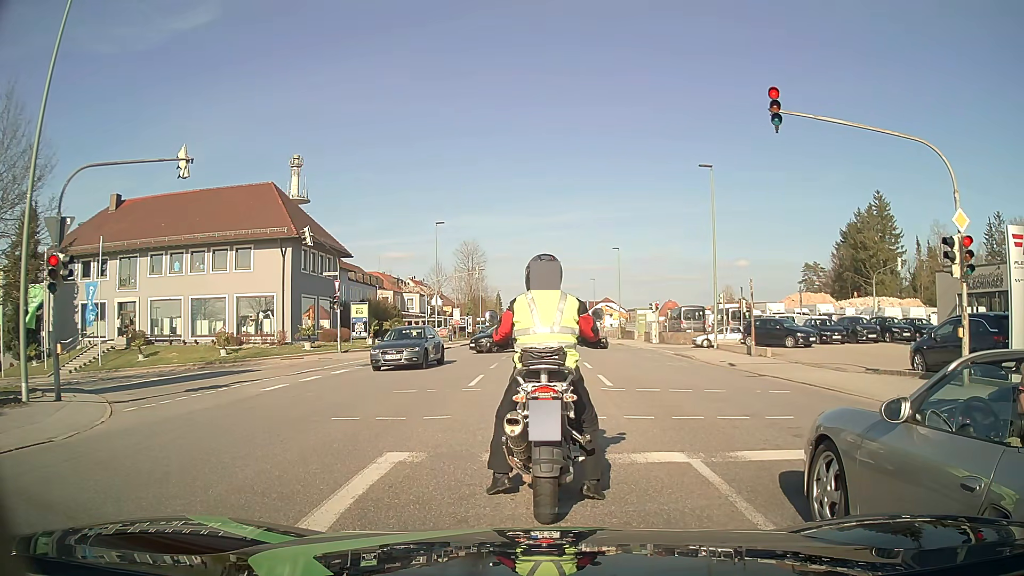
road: tertiary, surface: asphalt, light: Day
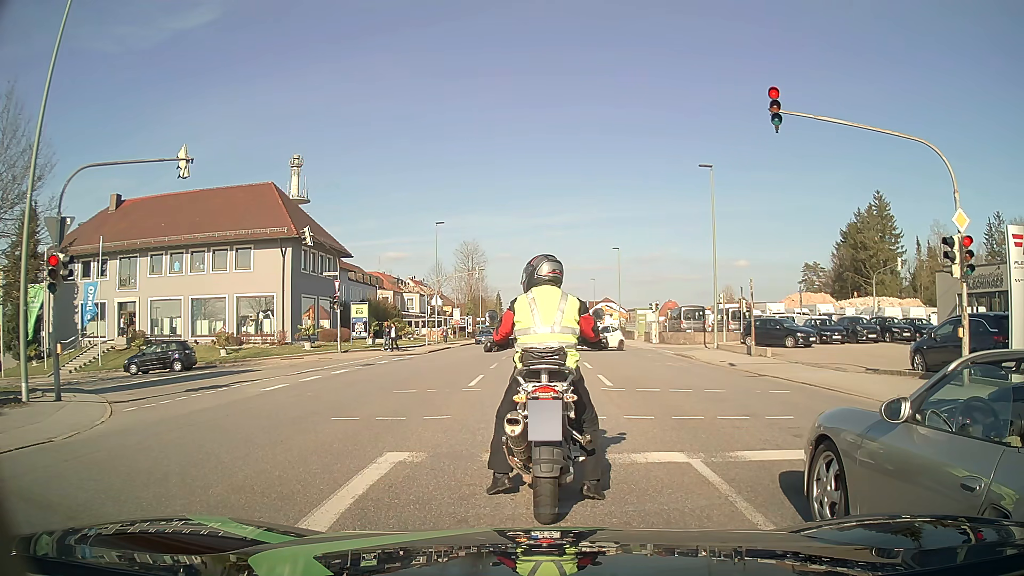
(0.0, 0.0) m; 0°
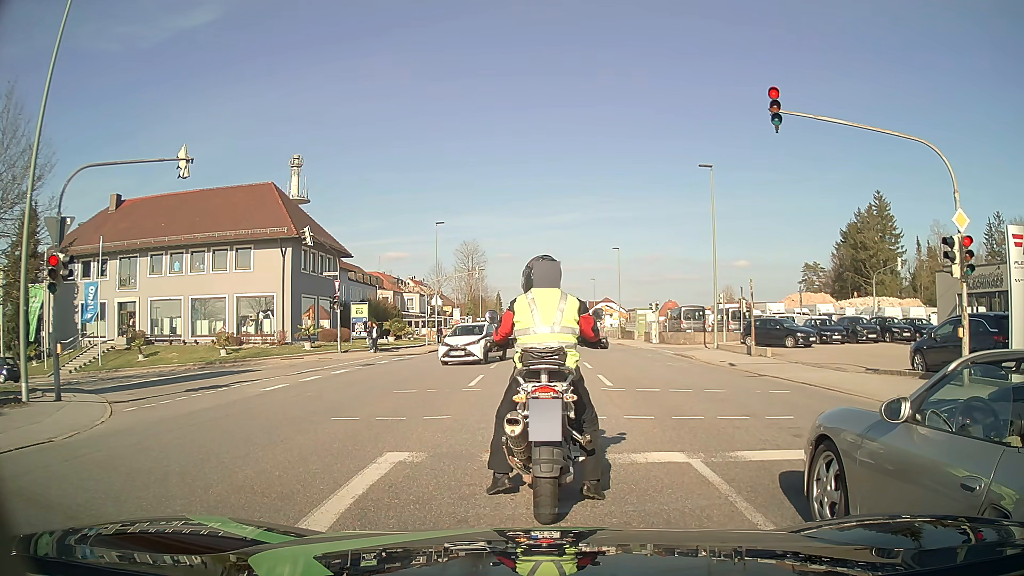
(0.0, 0.0) m; 0°
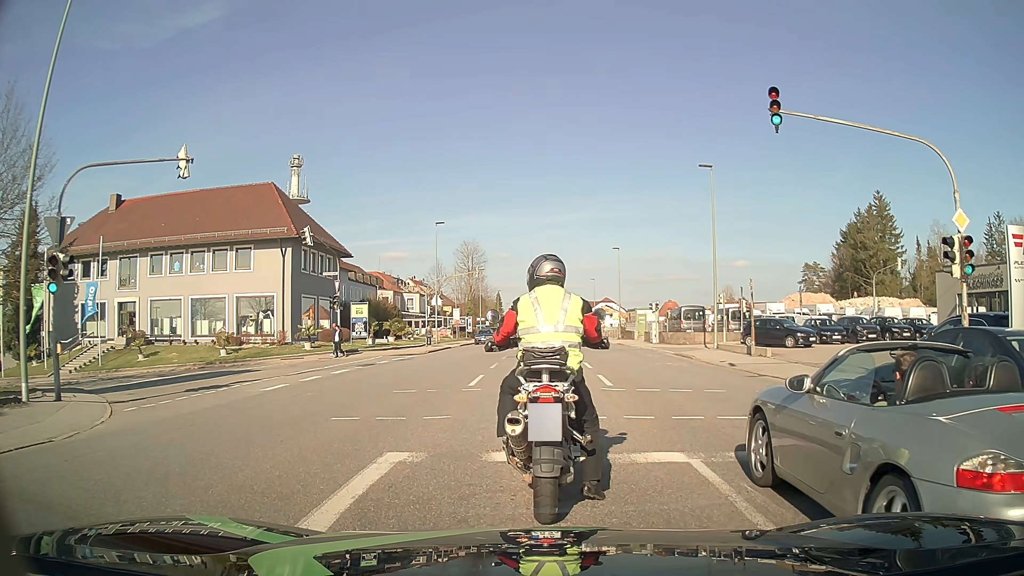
(0.0, 0.0) m; 0°
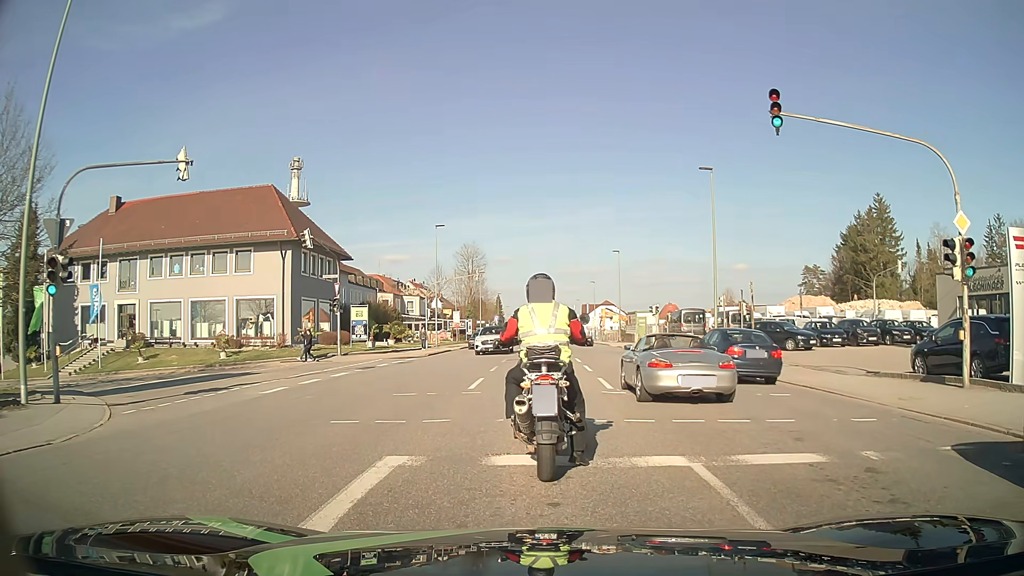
(0.0, 0.0) m; 0°
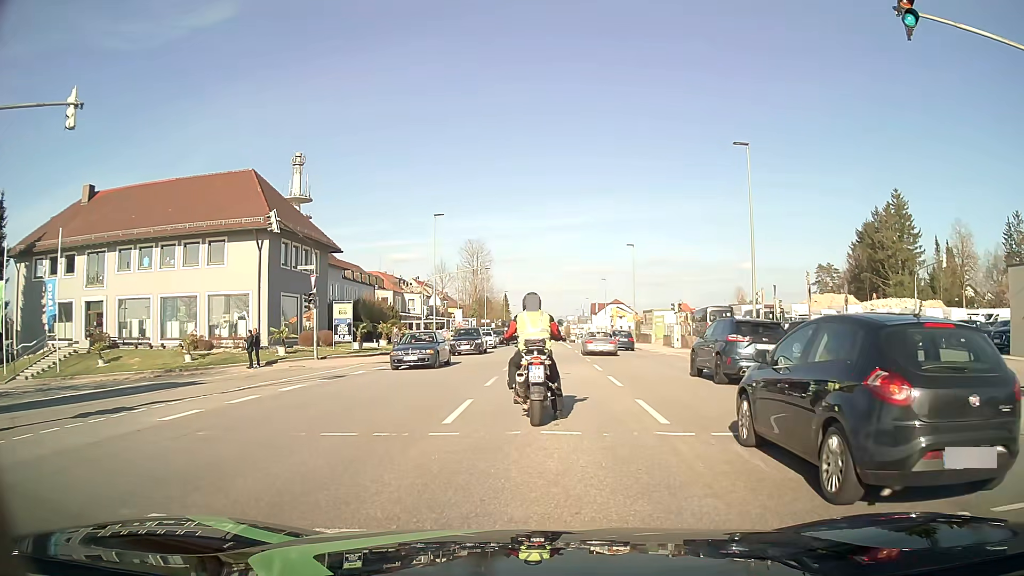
(-0.2, +5.6) m; -3°
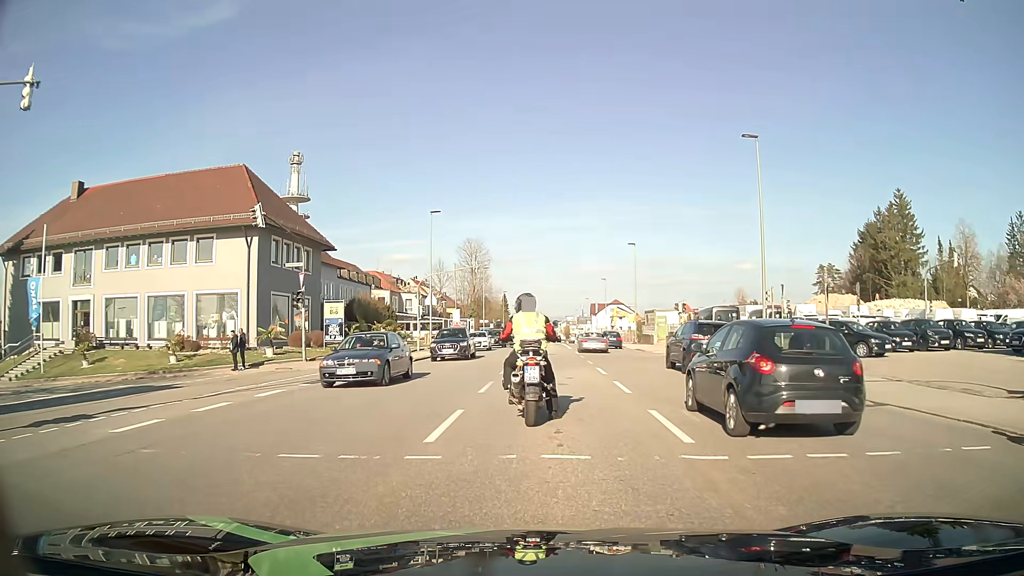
(0.0, +1.5) m; 0°
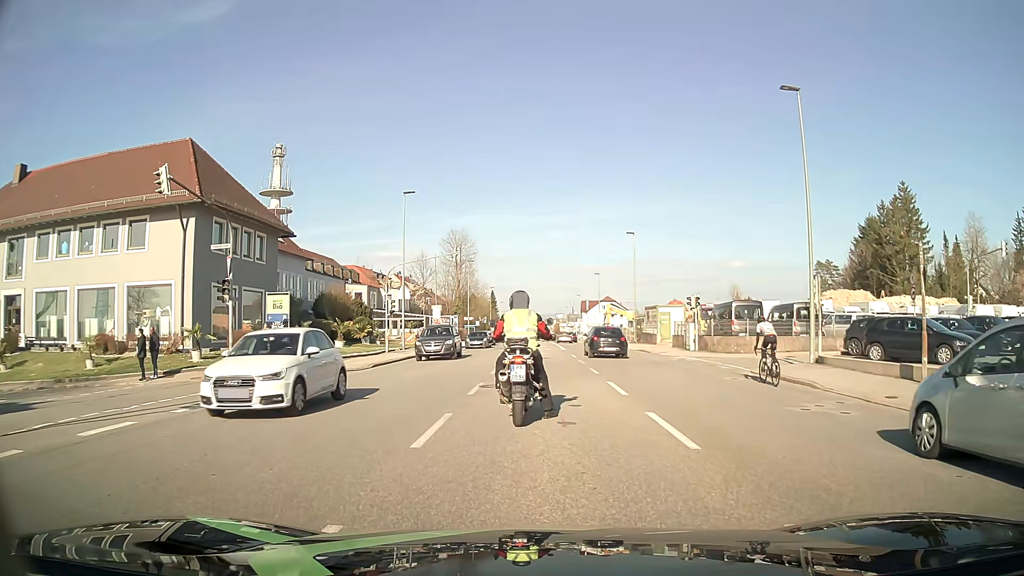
(+0.1, +6.5) m; +1°
